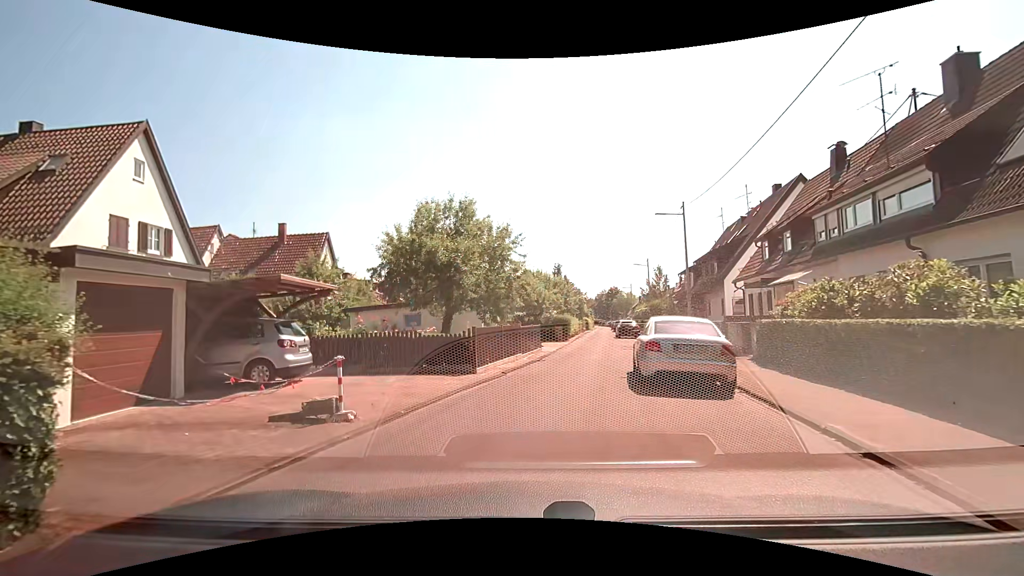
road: residential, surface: asphalt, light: Day
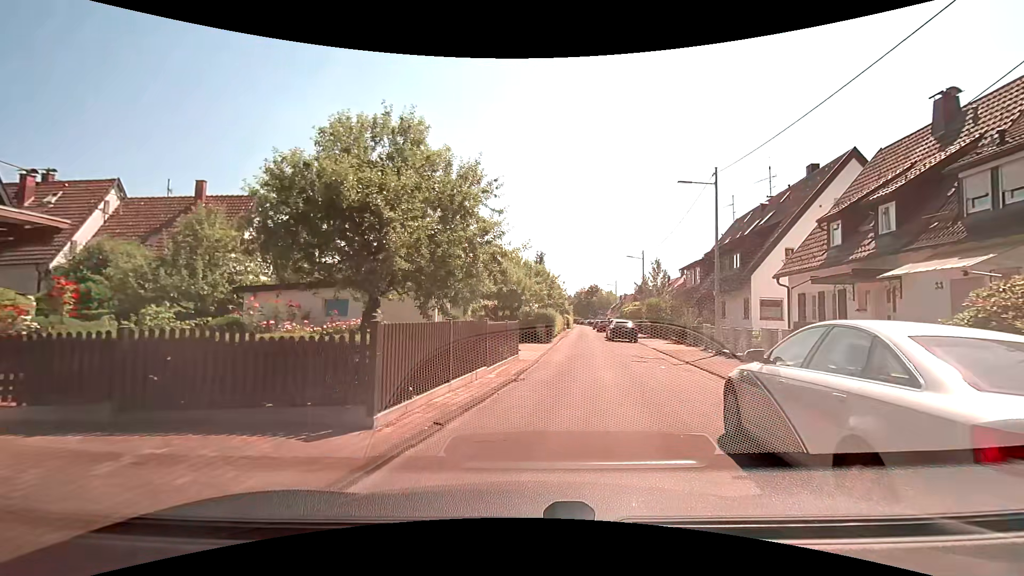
(0.0, +7.5) m; +3°
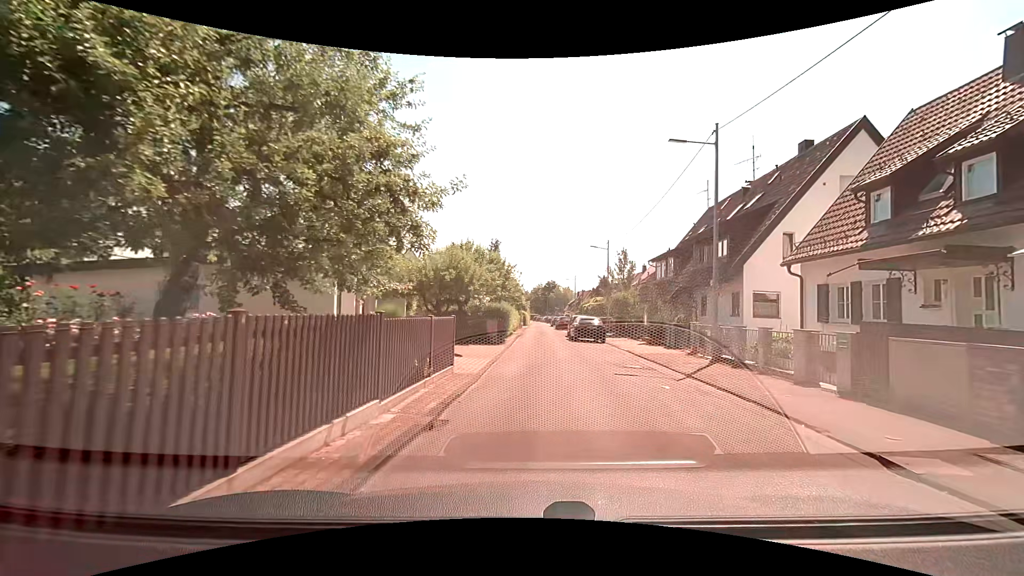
(+0.2, +5.3) m; +4°
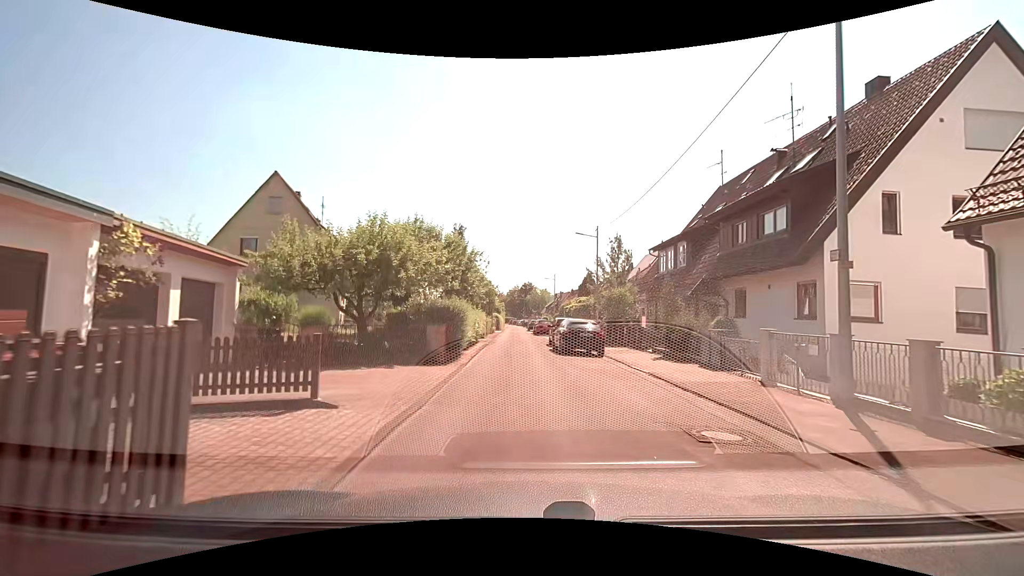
(+0.4, +8.3) m; +2°
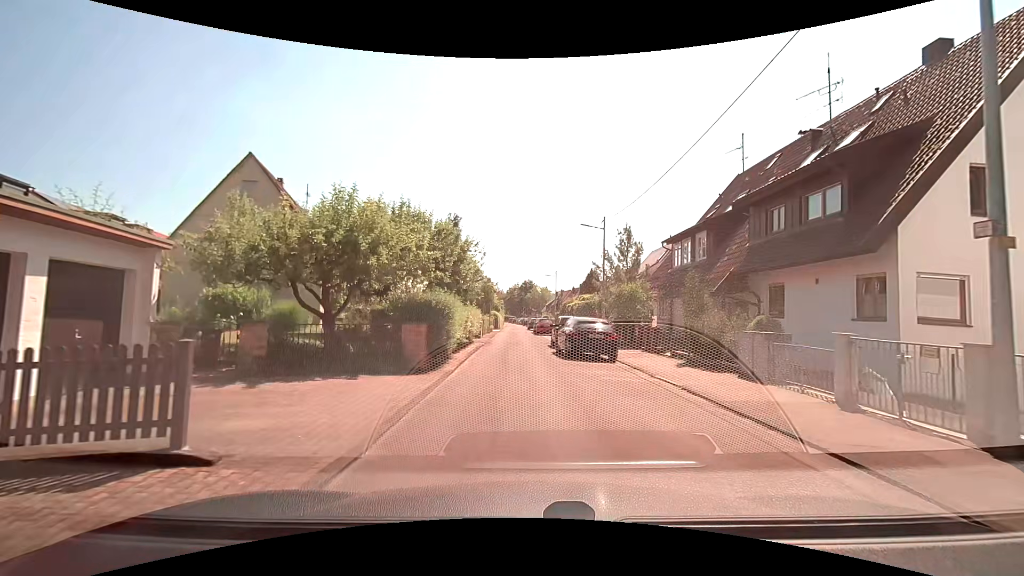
(+0.1, +2.8) m; 0°
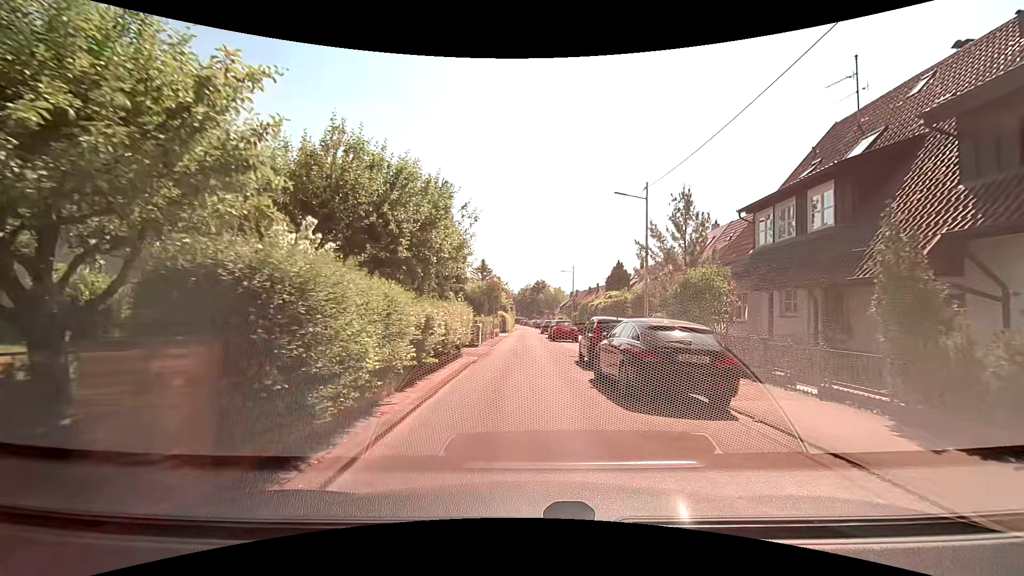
(+0.1, +8.7) m; 0°
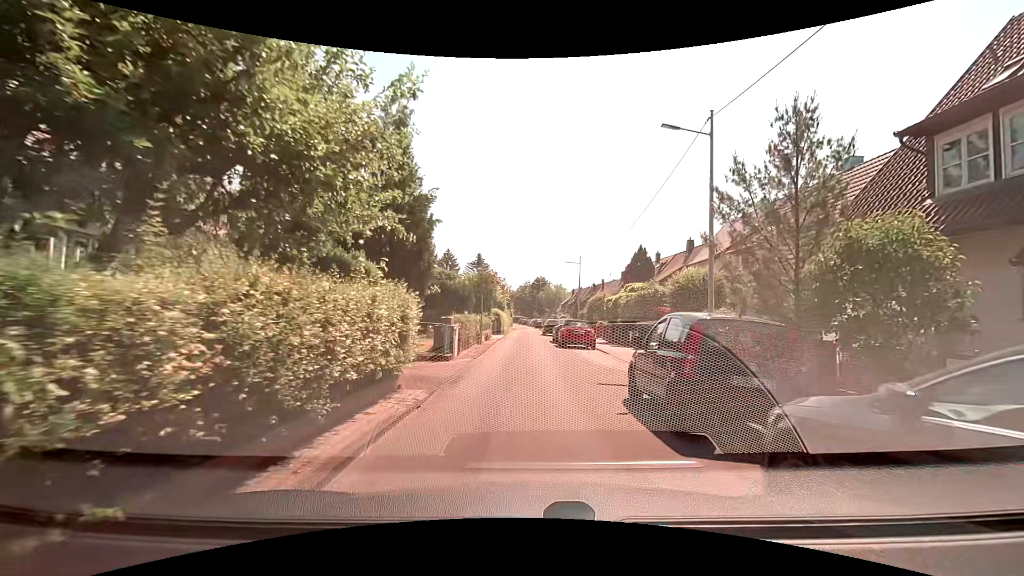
(0.0, +8.4) m; 0°
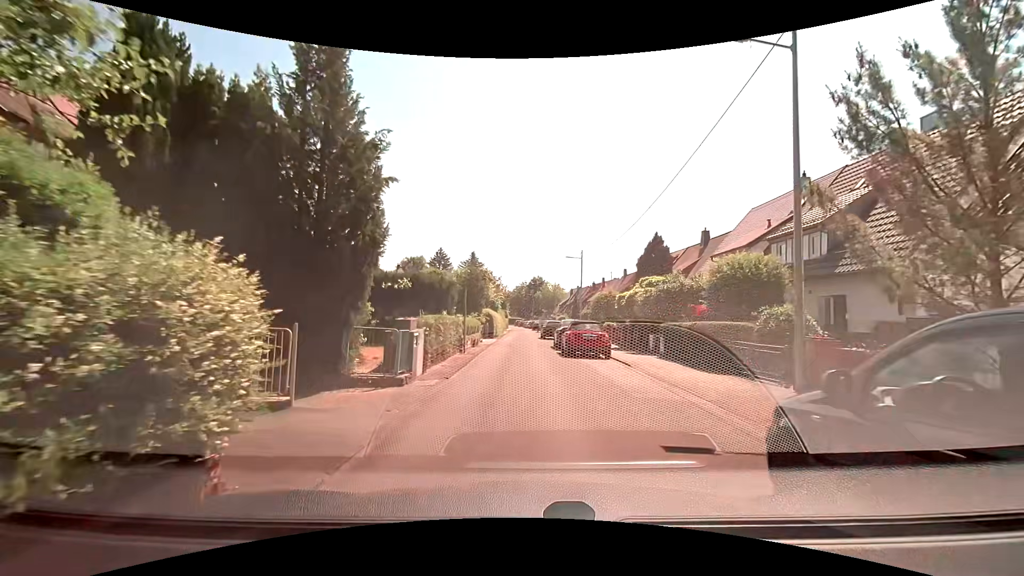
(0.0, +5.2) m; +1°
(0, +10) (0, +20) (-1, +30) (-1, +40) (-1, +50) (-2, +60) (-2, +70) (-2, +80) (-2, +90) (-3, +100) m
